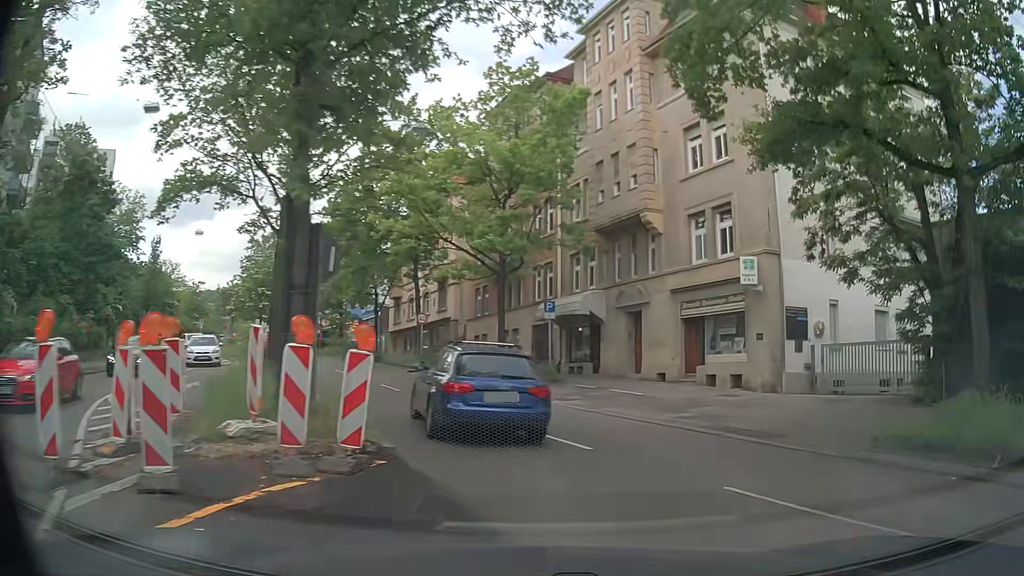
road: secondary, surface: asphalt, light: Day
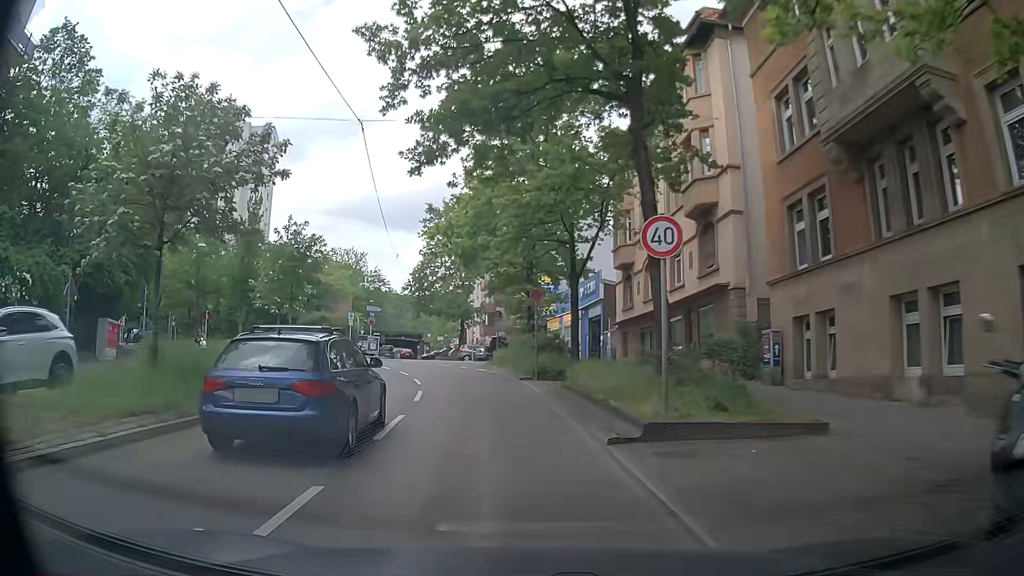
(-3.8, +25.3) m; -22°
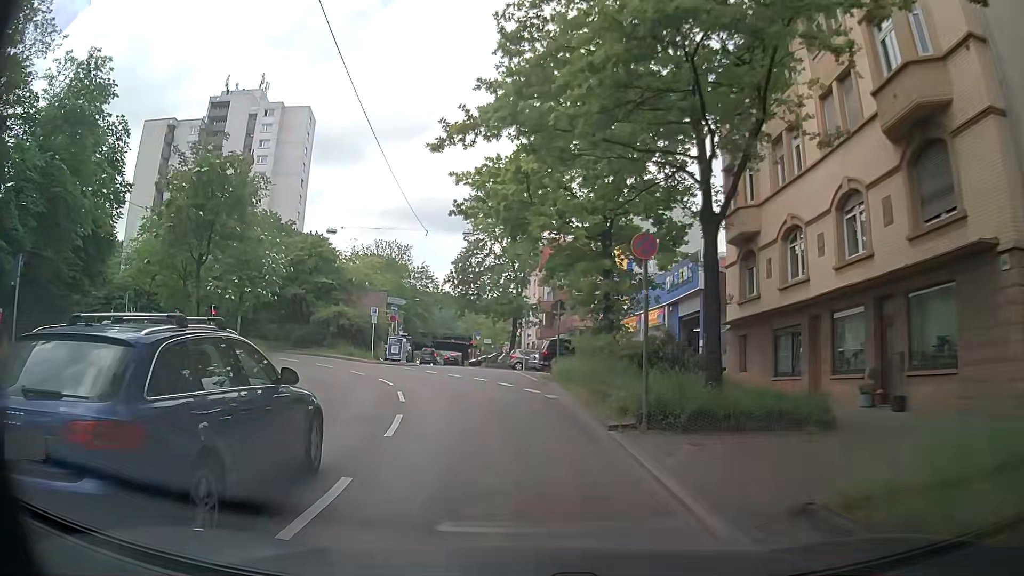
(-0.6, +11.9) m; -6°
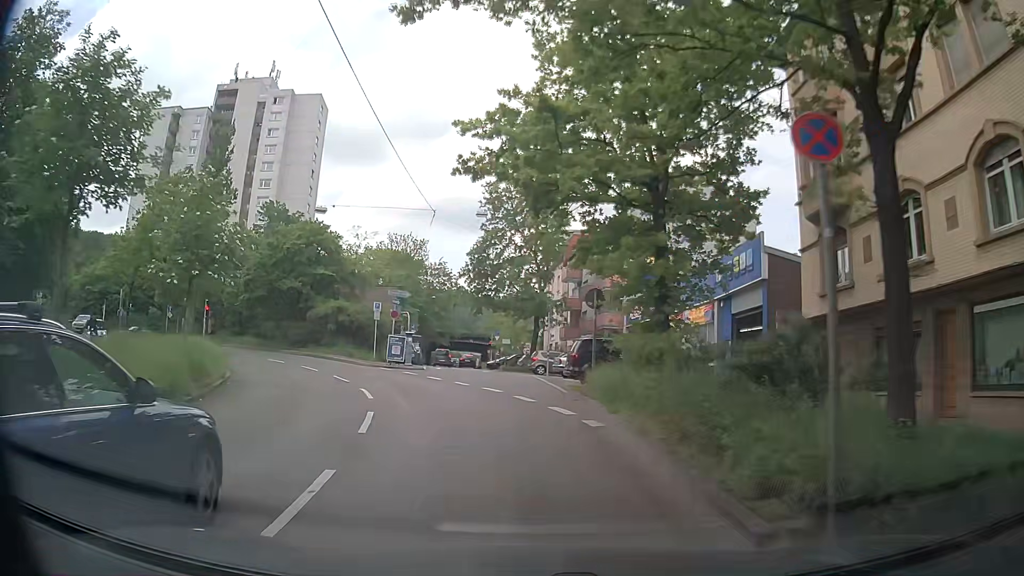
(-0.1, +5.8) m; -1°
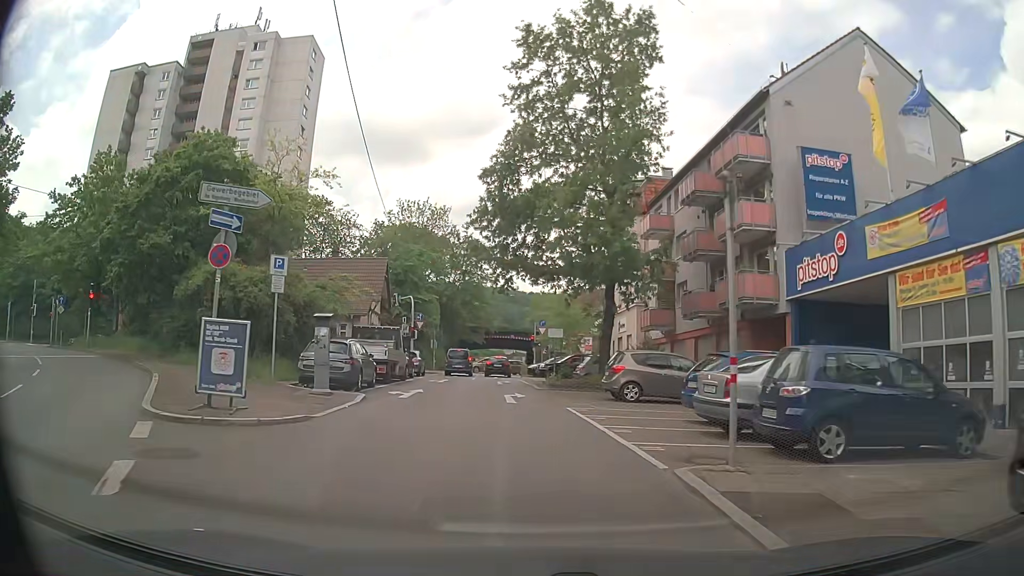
(-0.7, +23.2) m; -4°
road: residential
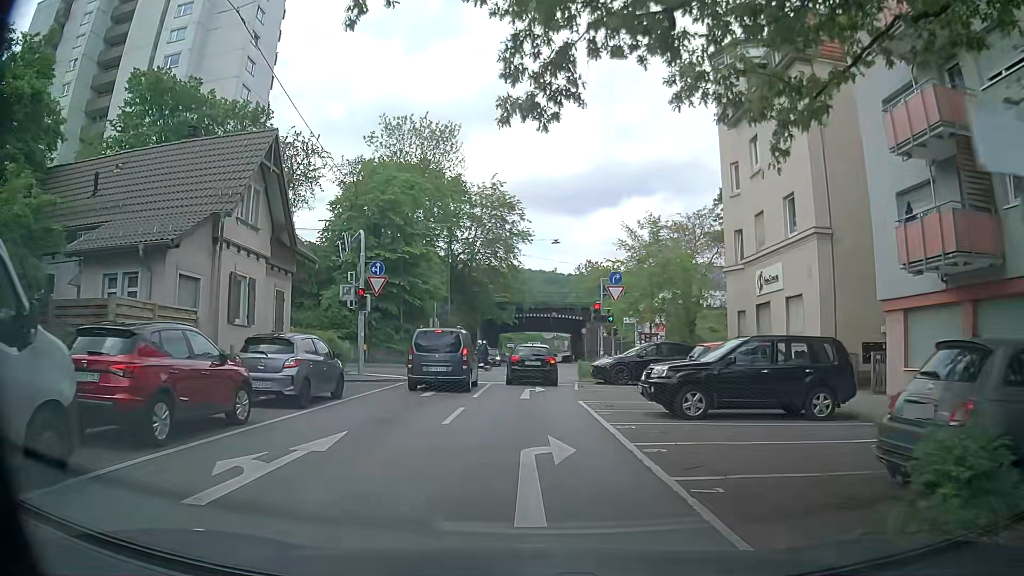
(-1.0, +24.9) m; -3°
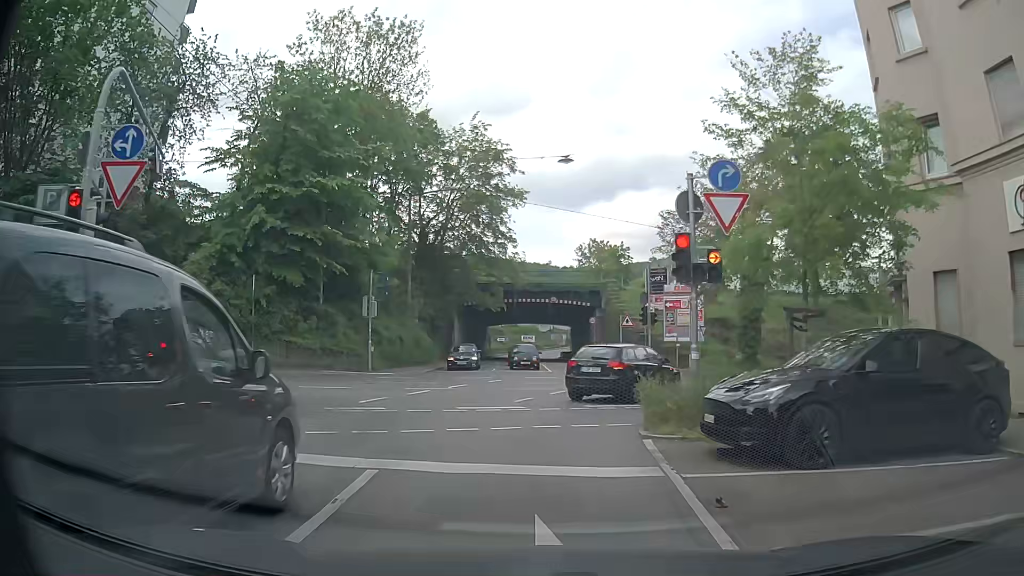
(0.0, +17.2) m; 0°
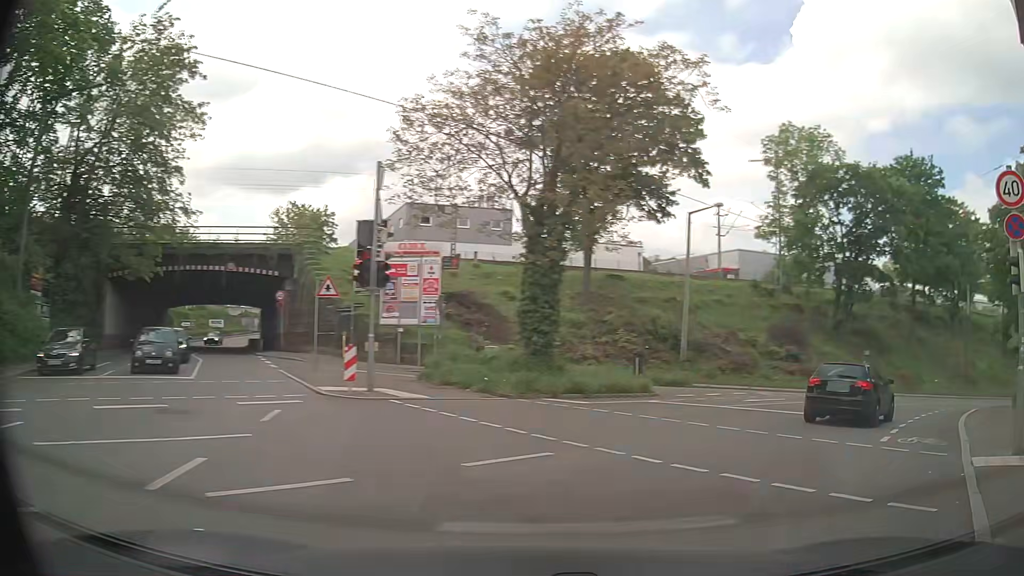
(+1.2, +15.9) m; +24°
